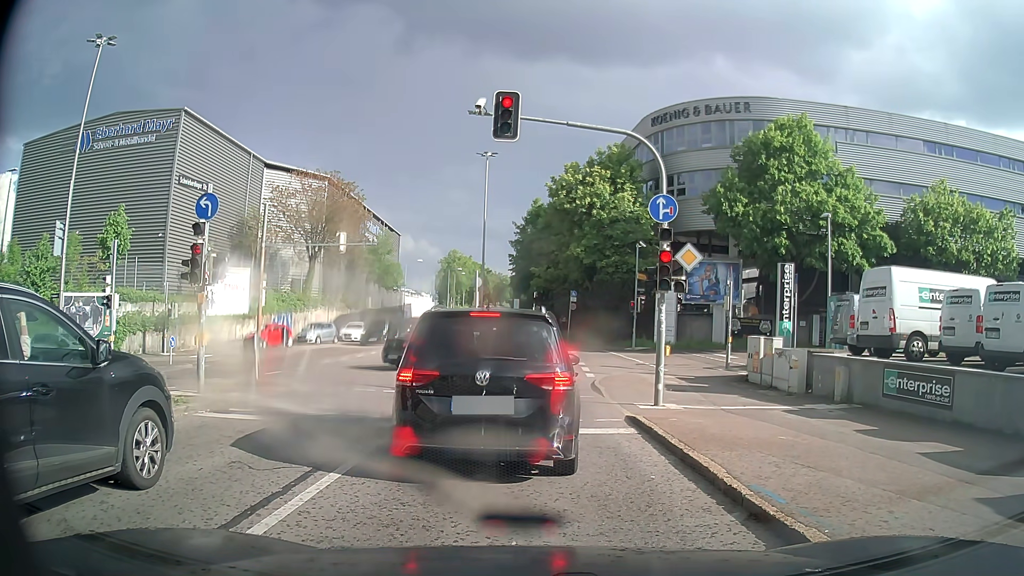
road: secondary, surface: asphalt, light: Day
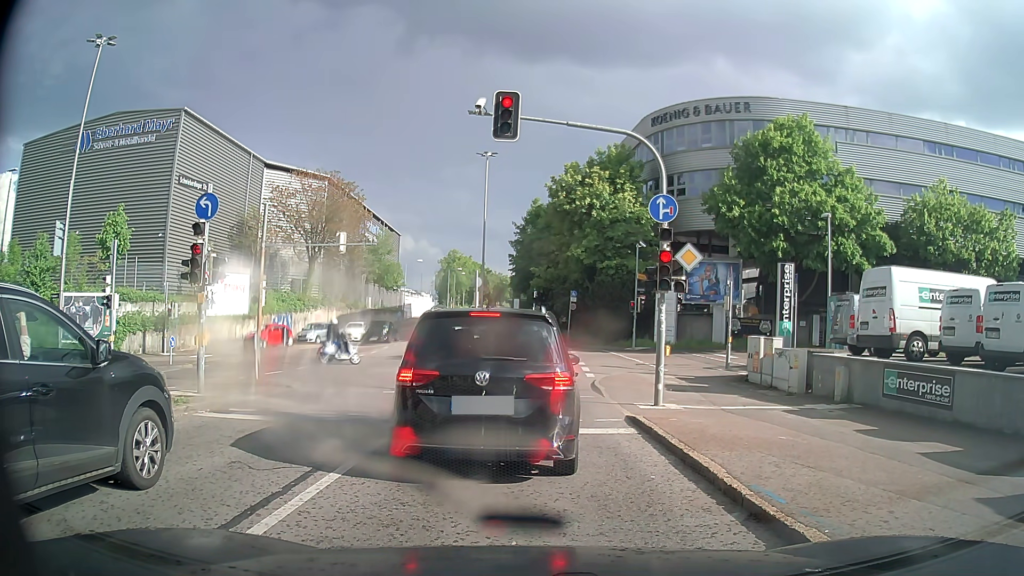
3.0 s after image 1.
(0.0, +0.1) m; 0°
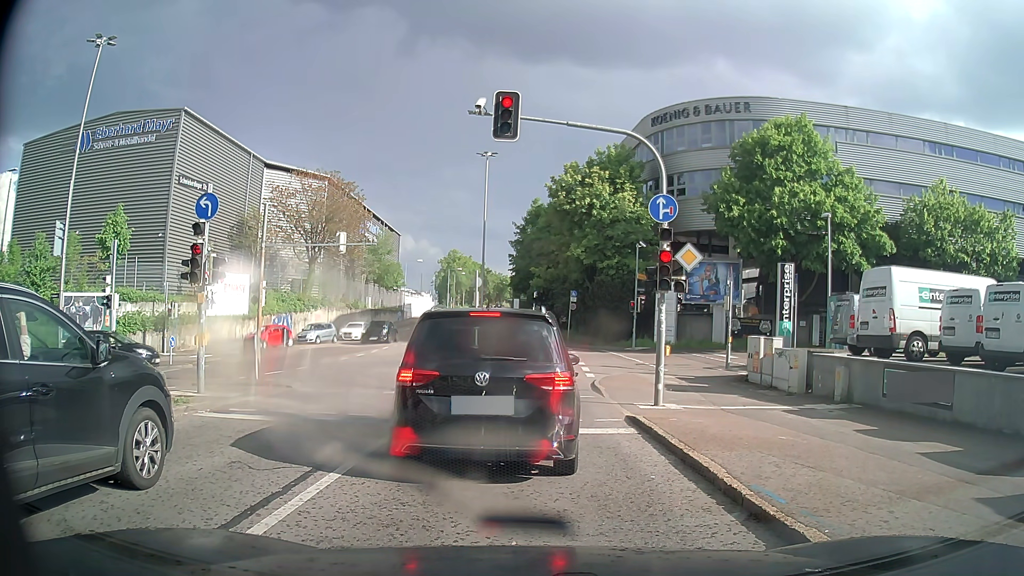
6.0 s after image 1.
(0.0, 0.0) m; 0°
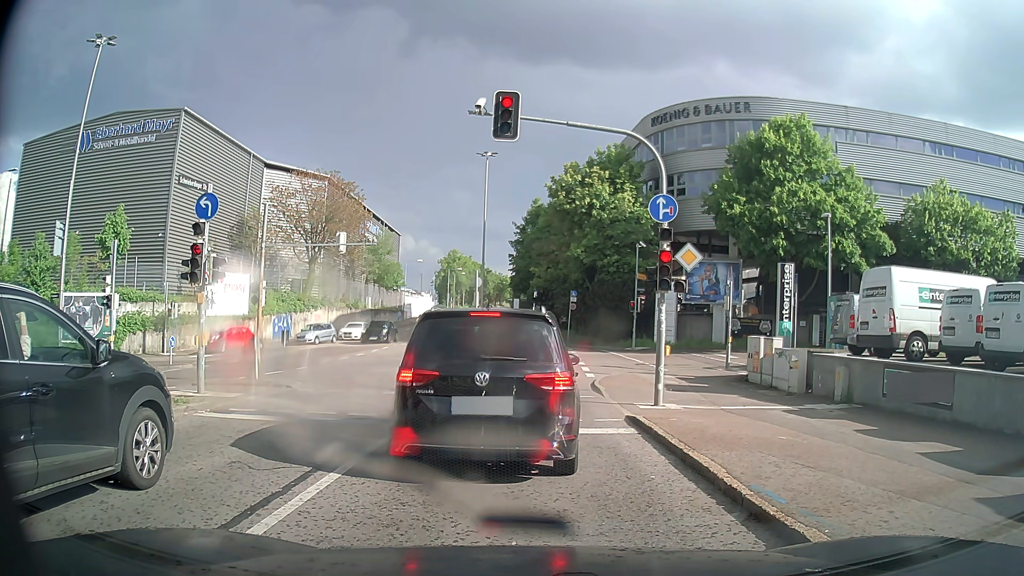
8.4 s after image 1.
(0.0, 0.0) m; 0°
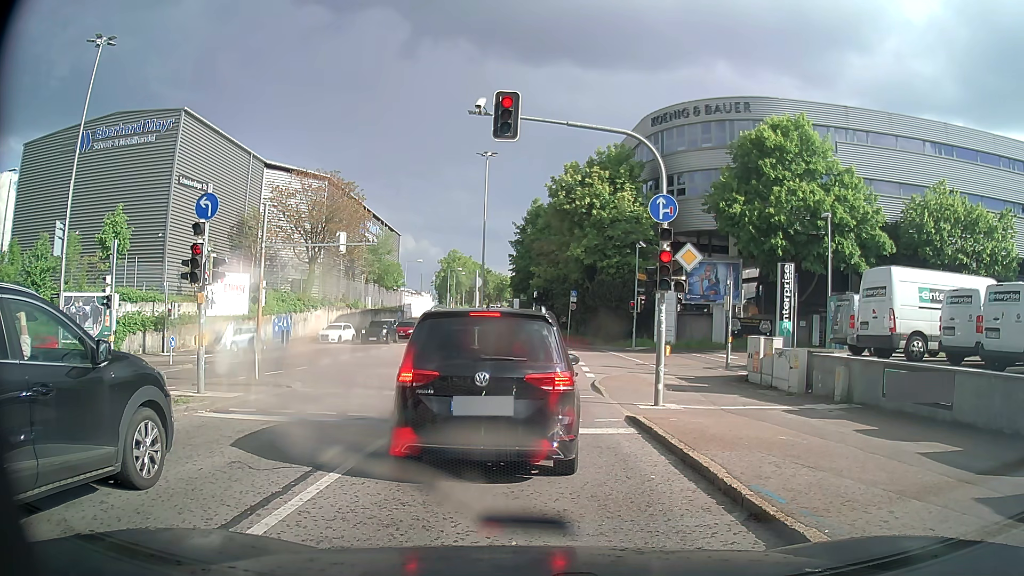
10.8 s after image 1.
(0.0, 0.0) m; 0°
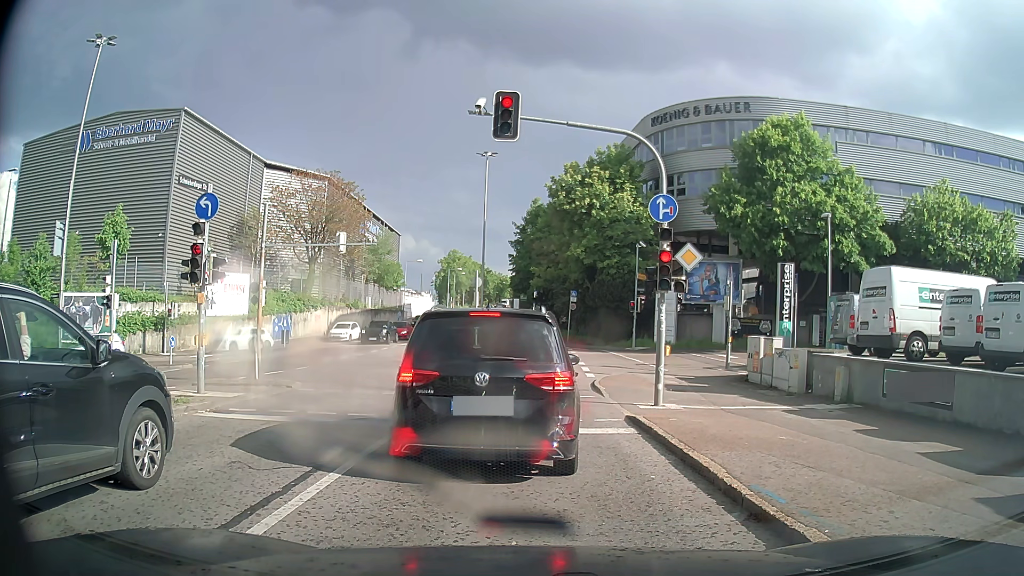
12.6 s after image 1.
(0.0, 0.0) m; 0°
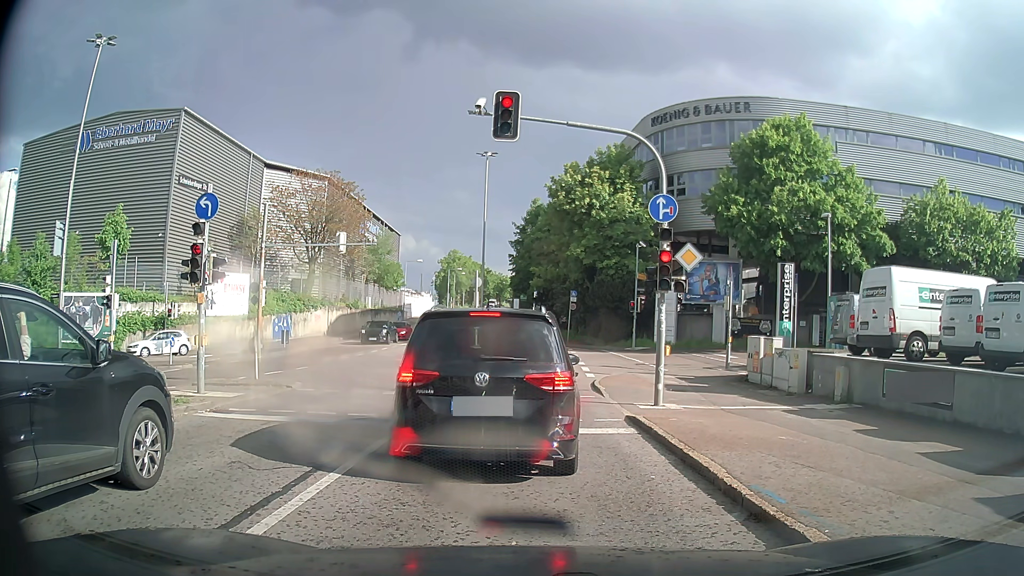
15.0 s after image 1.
(0.0, 0.0) m; 0°
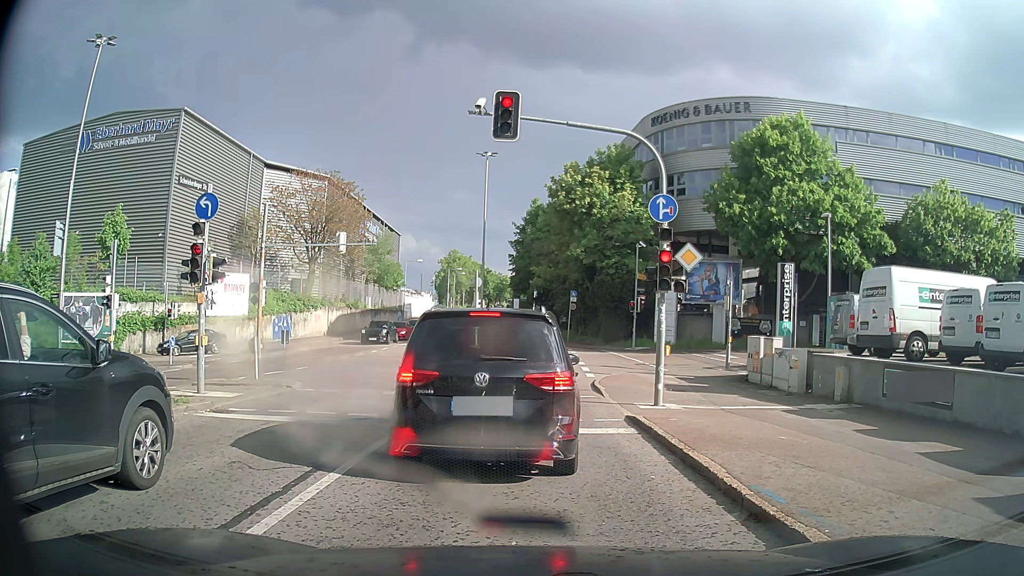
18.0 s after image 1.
(0.0, 0.0) m; 0°
(0, +10) (0, +20) (0, +30) (-1, +40) (-1, +50) (-2, +60) (-3, +70) (-4, +80) (-5, +90) (-6, +100) m
